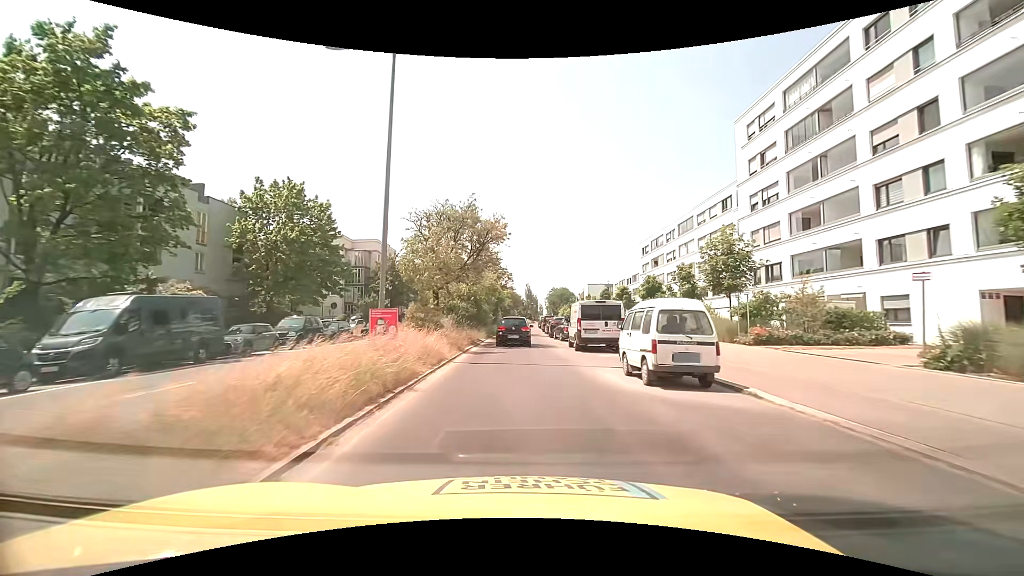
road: secondary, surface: asphalt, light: Day
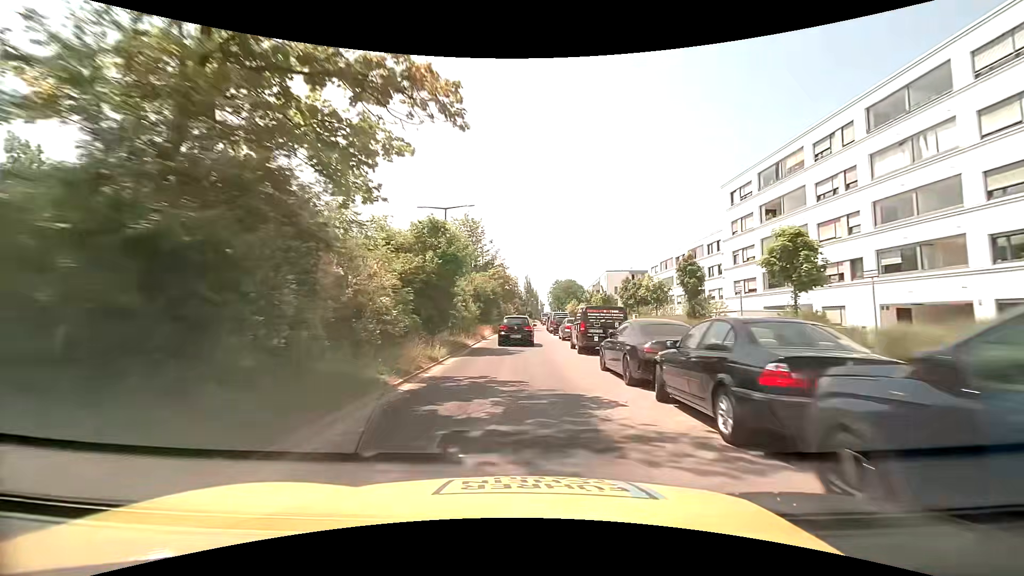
(-0.4, +37.4) m; 0°
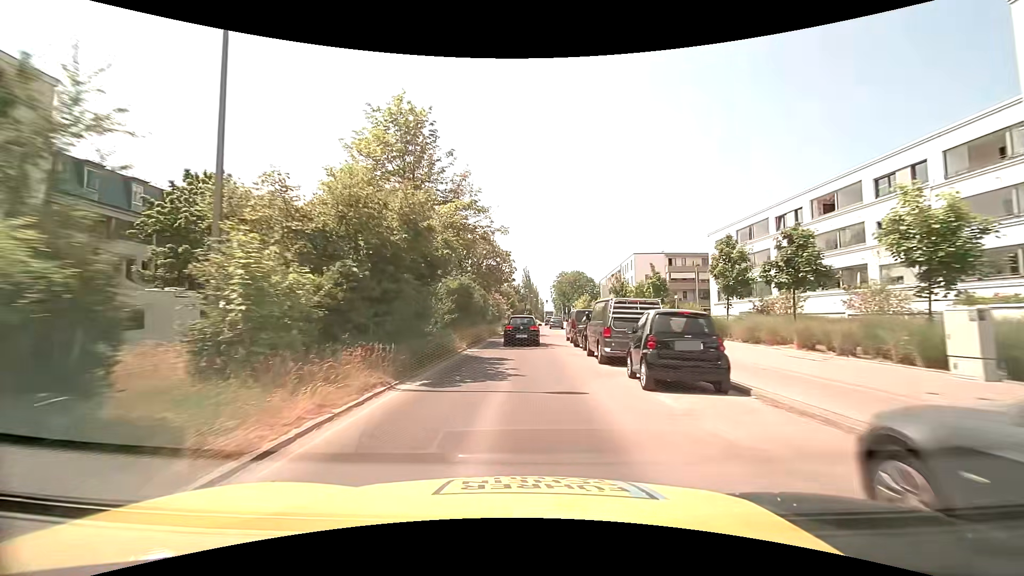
(-0.1, +30.6) m; 0°
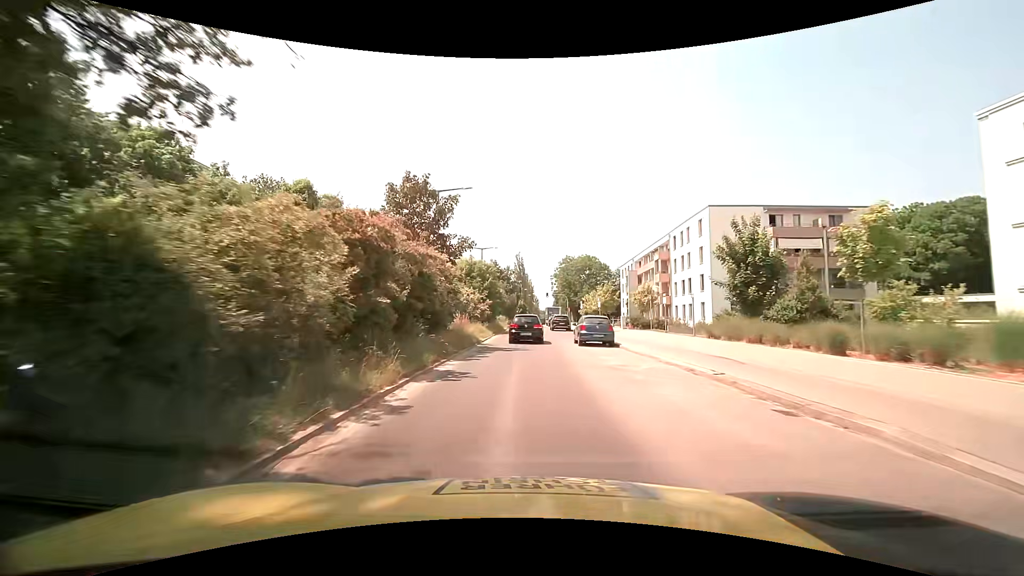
(+0.2, +37.1) m; +1°
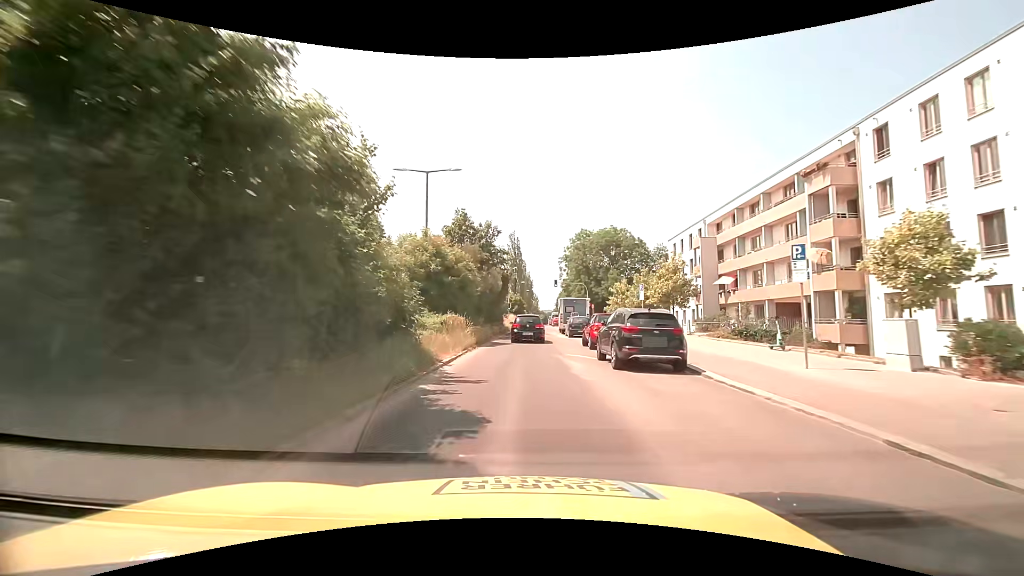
(+0.2, +36.0) m; 0°
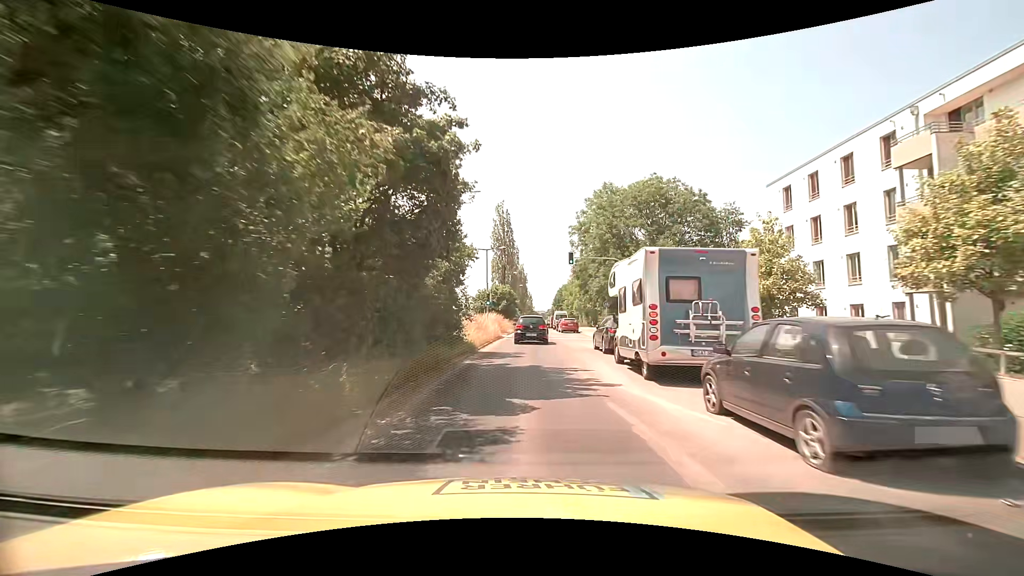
(+0.2, +28.5) m; +1°
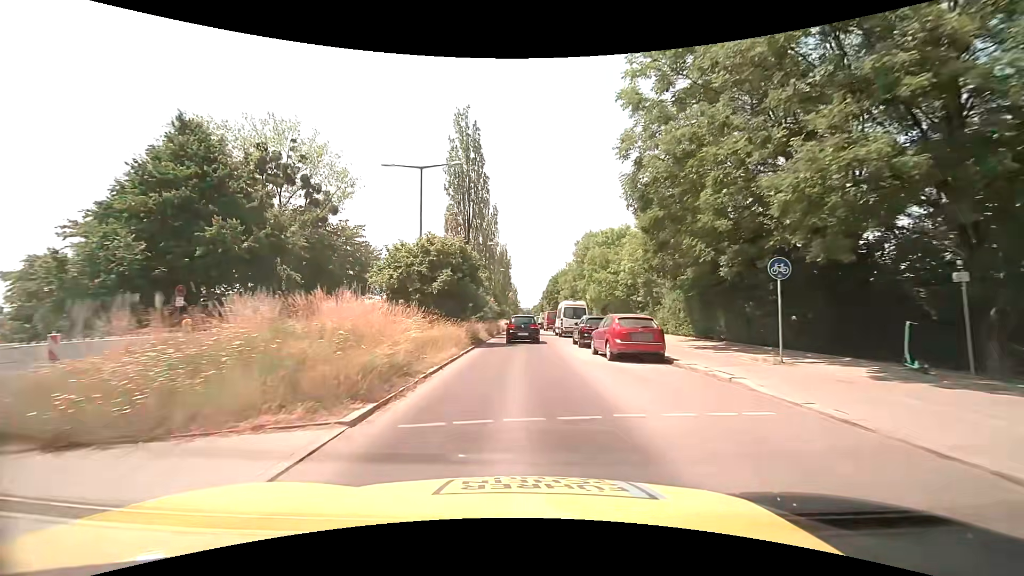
(+0.5, +34.5) m; +2°
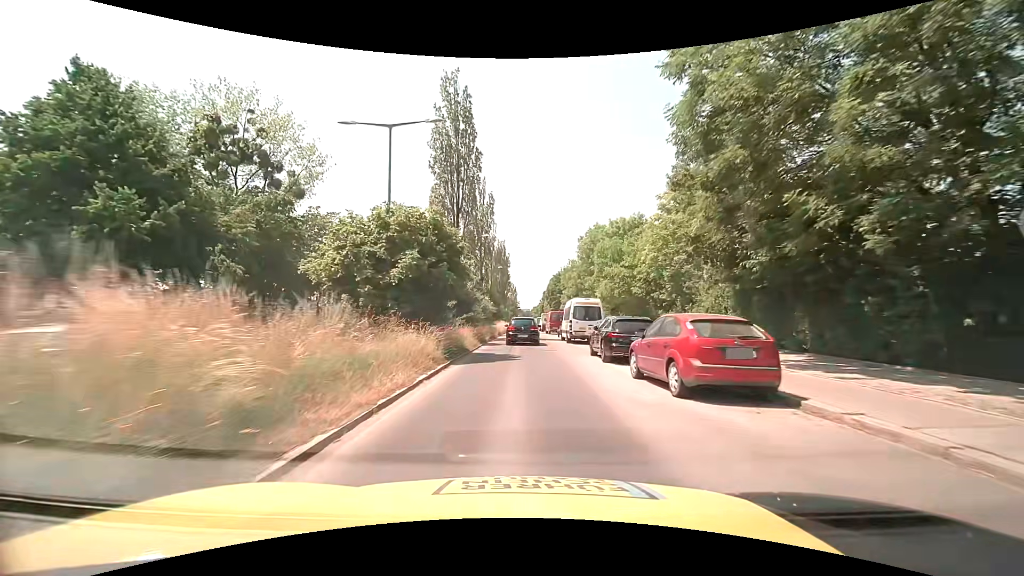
(0.0, +6.9) m; 0°
(0, +10) (0, +20) (0, +30) (0, +40) (0, +50) (0, +60) (0, +70) (0, +80) (0, +90) (0, +100) m
